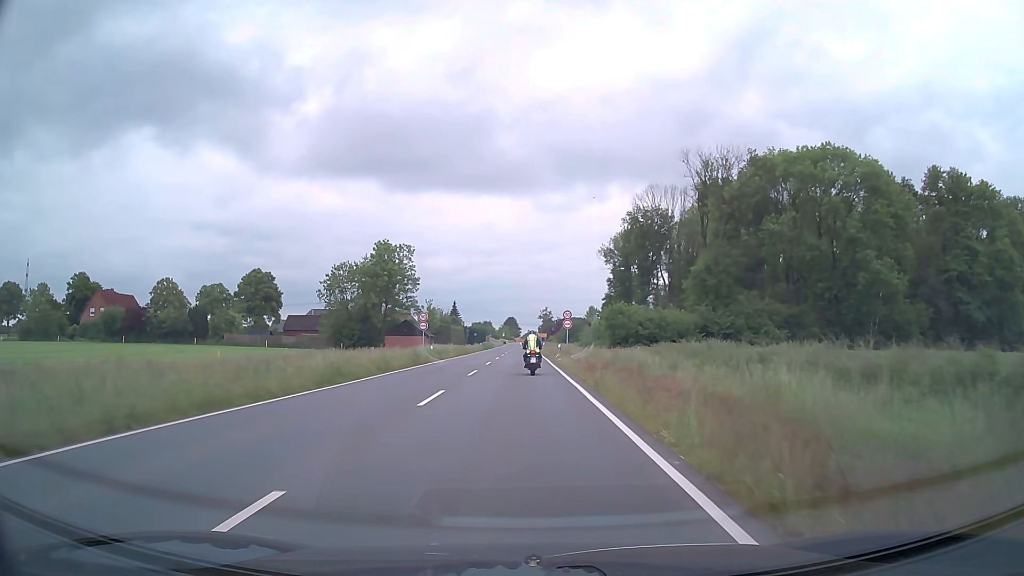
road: secondary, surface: asphalt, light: Day
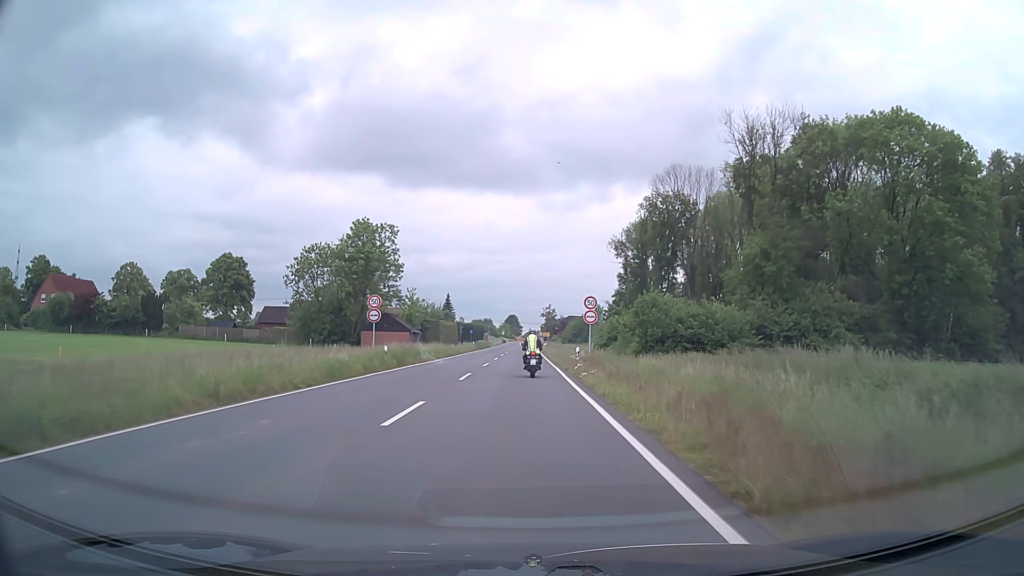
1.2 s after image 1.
(0.0, +15.3) m; 0°
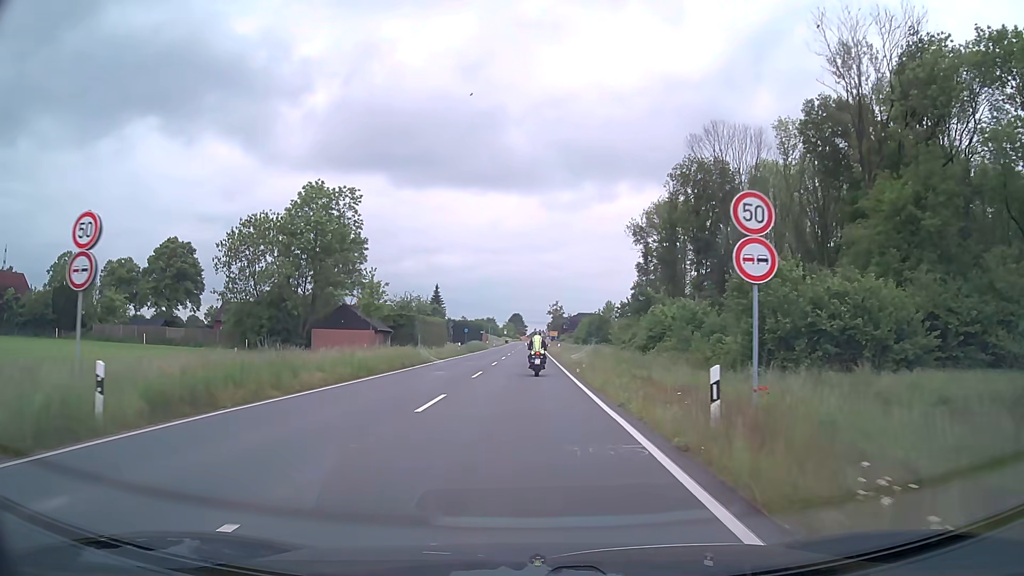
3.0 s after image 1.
(0.0, +21.8) m; 0°
